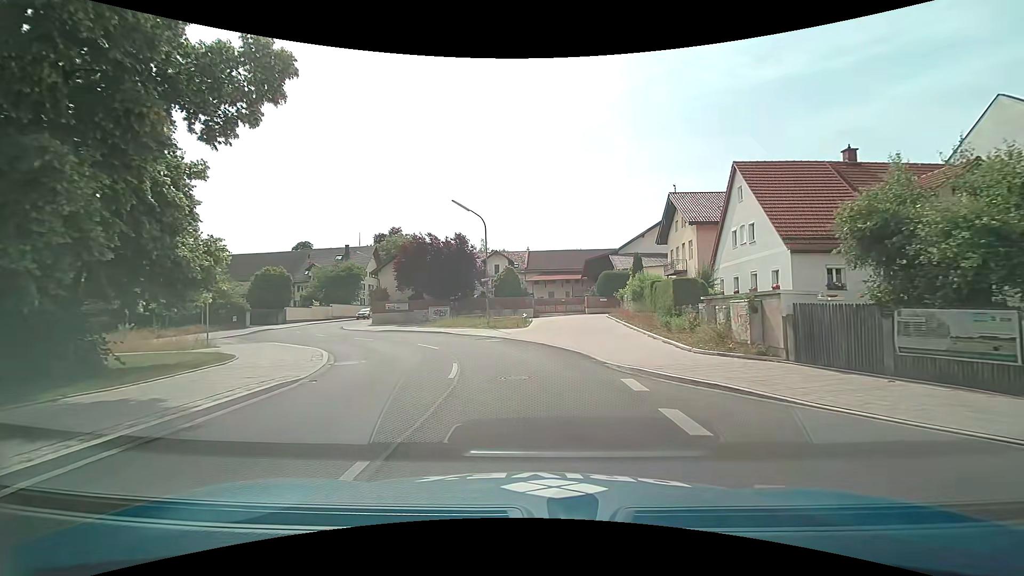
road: tertiary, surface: asphalt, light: Day
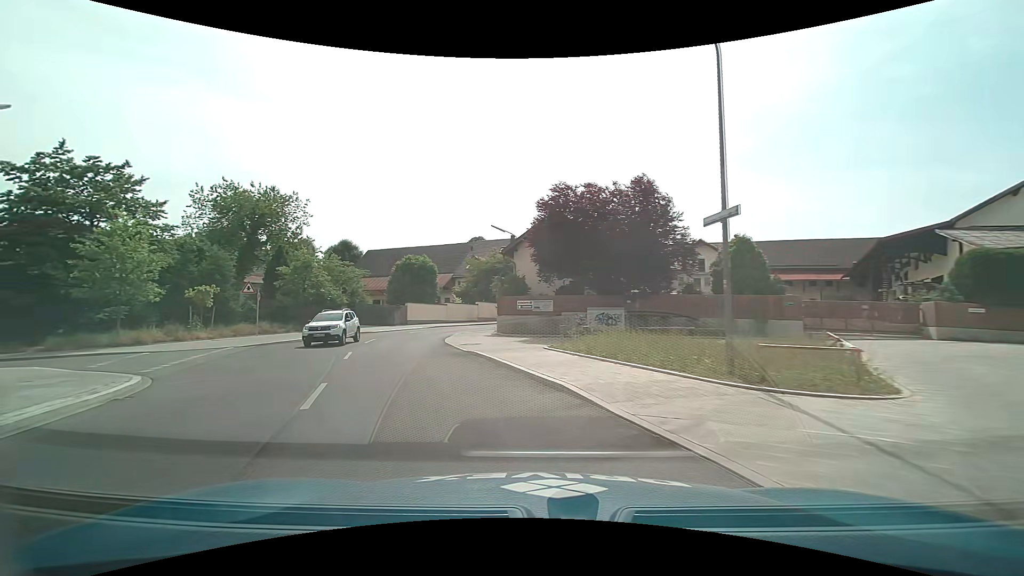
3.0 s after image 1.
(-1.9, +21.5) m; -20°
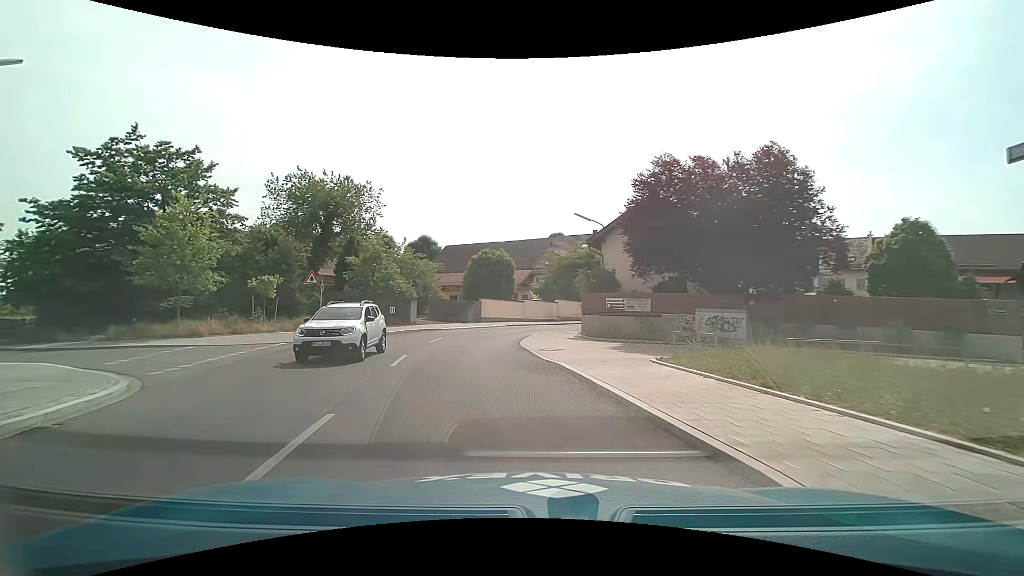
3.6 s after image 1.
(-0.3, +4.1) m; -9°
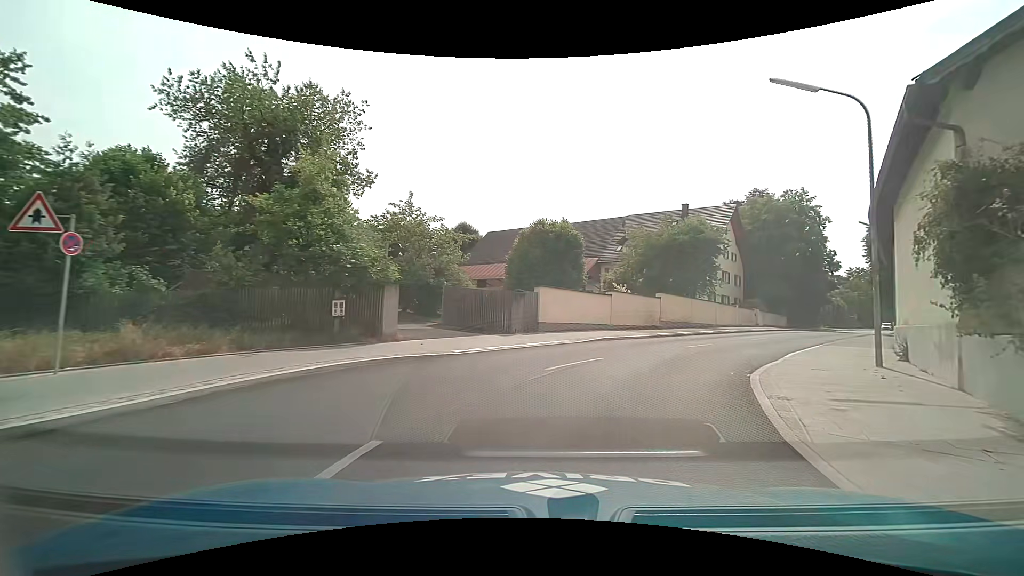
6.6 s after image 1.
(-2.6, +19.8) m; -7°
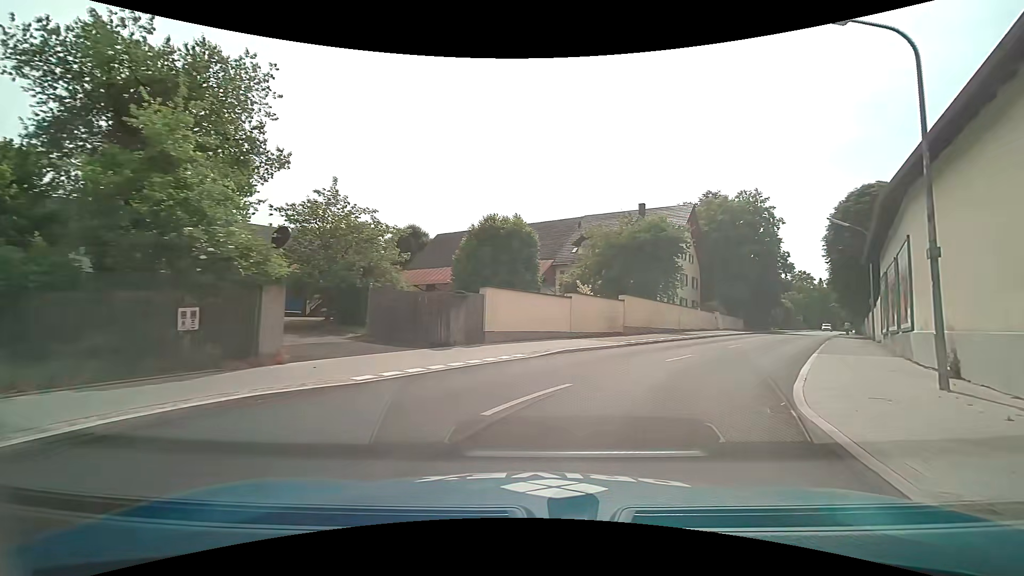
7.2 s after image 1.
(+0.2, +4.2) m; +5°
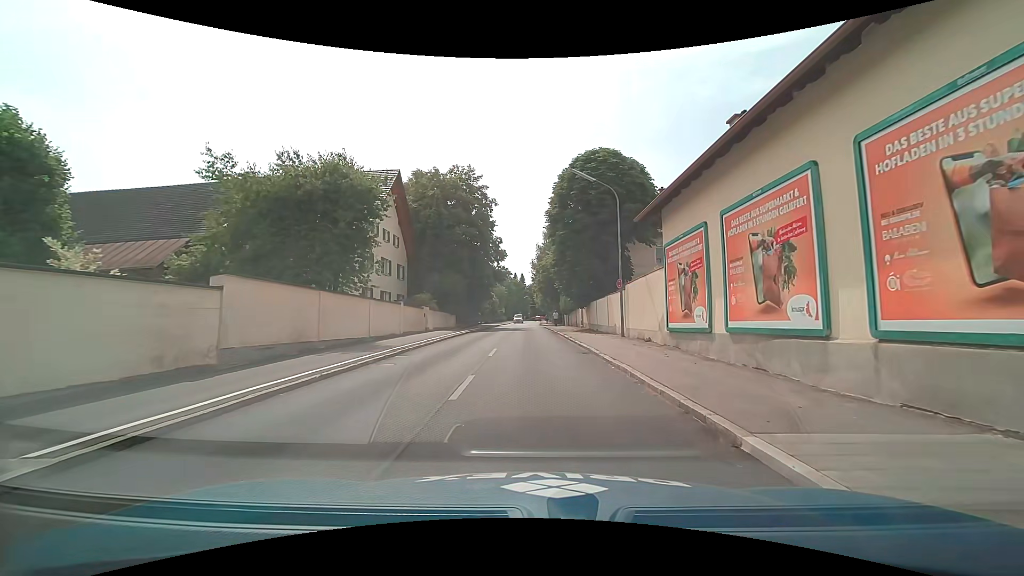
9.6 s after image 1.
(+4.4, +15.1) m; +32°
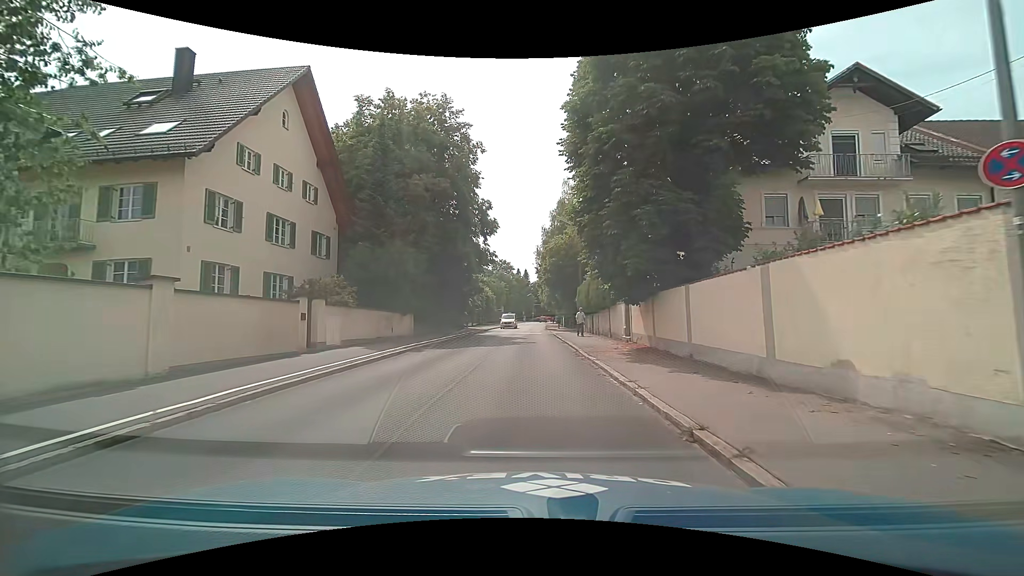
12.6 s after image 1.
(+0.4, +19.6) m; 0°
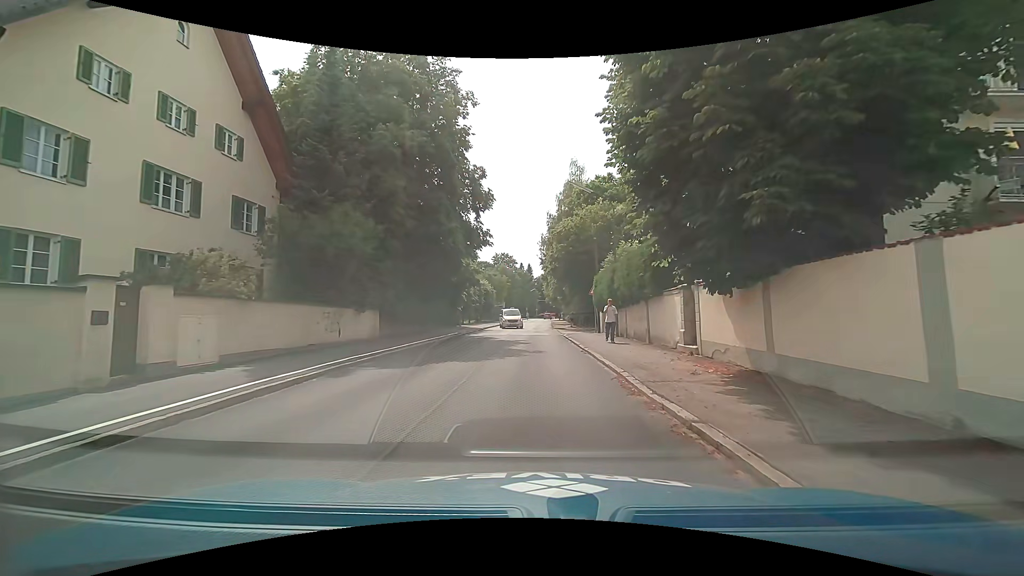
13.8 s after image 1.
(-0.1, +8.3) m; -1°
(0, +10) (0, +20) (0, +30) (0, +40) (0, +50) (+1, +60) (+1, +70) (+1, +80) (+2, +90) (+2, +100) m
